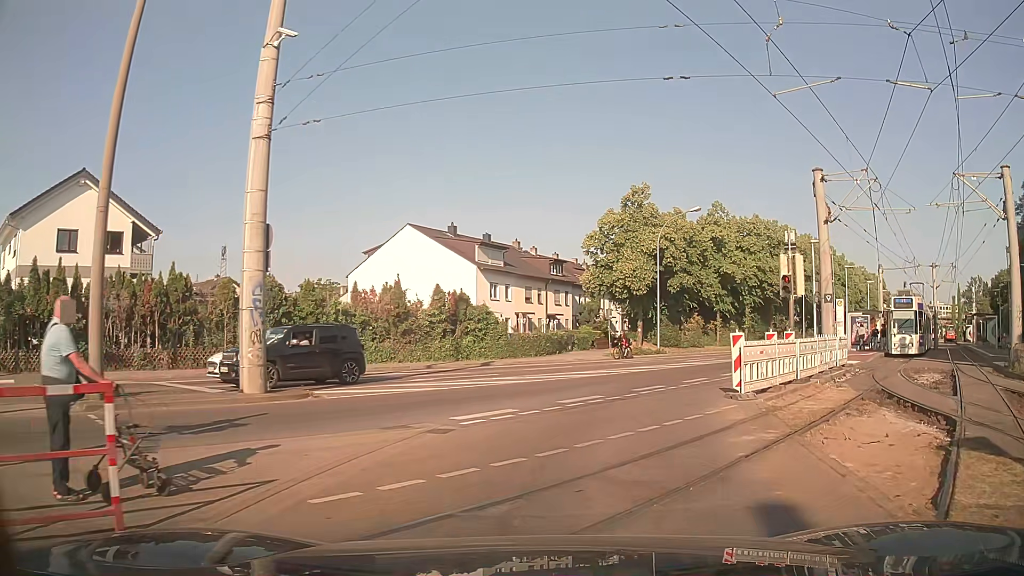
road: tertiary_link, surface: asphalt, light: Day
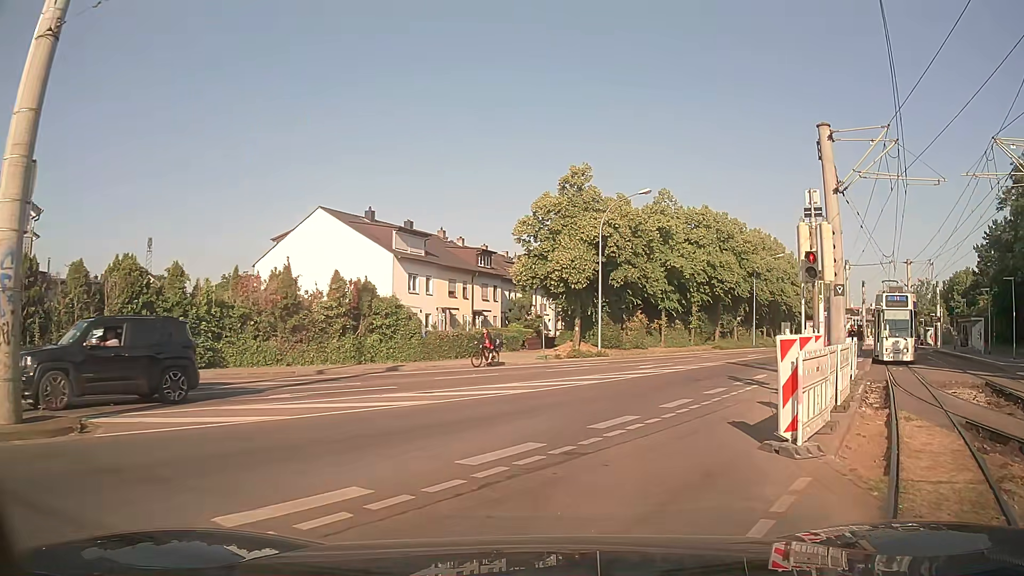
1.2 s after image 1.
(+0.2, +6.2) m; +4°
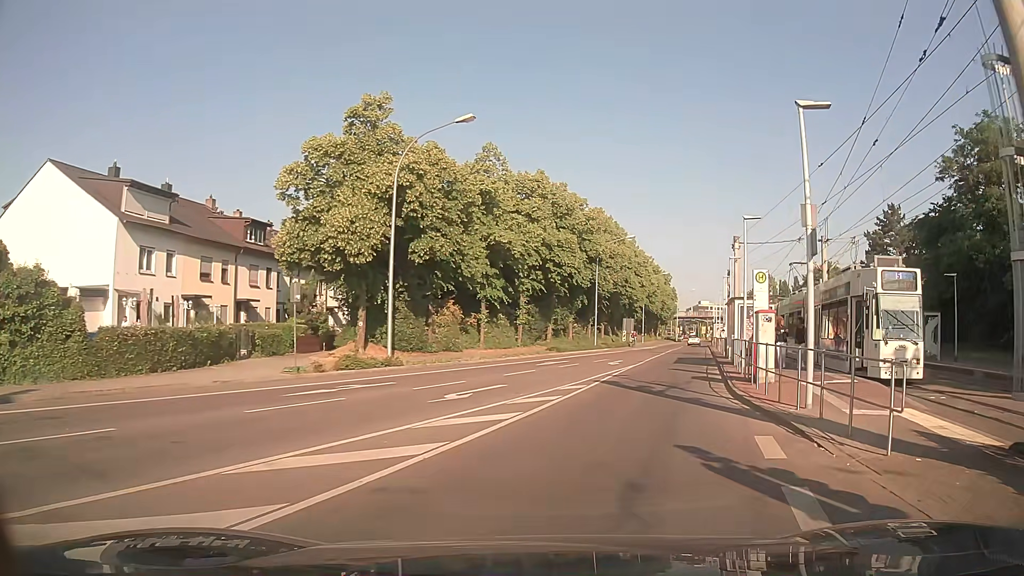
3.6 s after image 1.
(+1.9, +13.8) m; +15°
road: tertiary
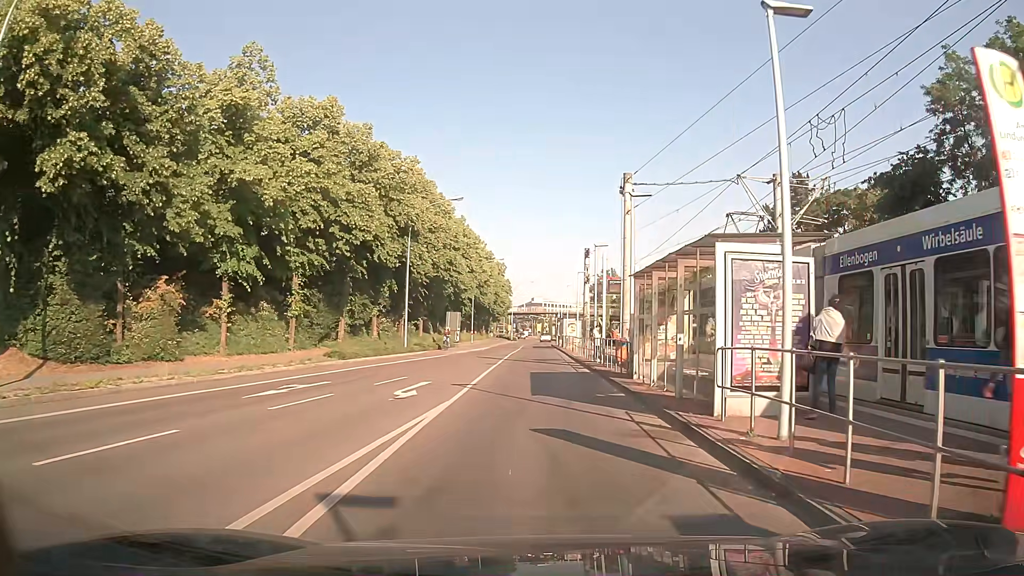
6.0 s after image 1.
(+2.4, +16.2) m; +15°
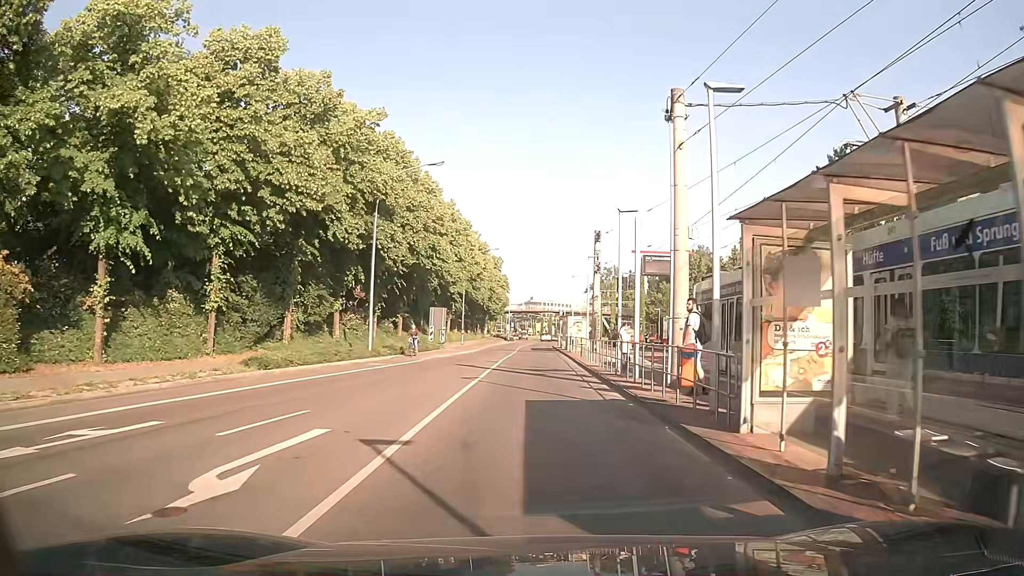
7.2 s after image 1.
(-0.1, +9.2) m; -1°
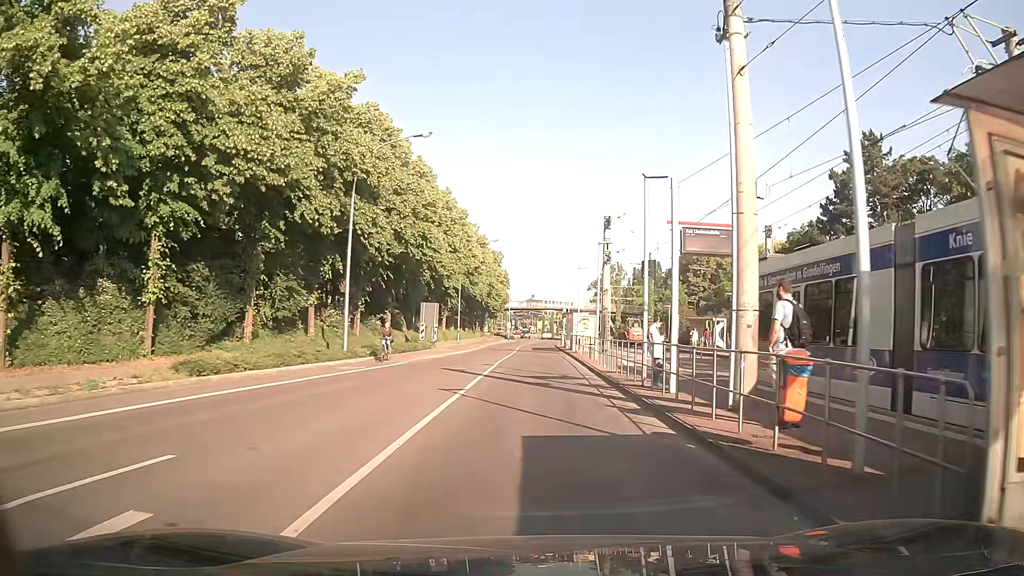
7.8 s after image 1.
(0.0, +4.8) m; 0°
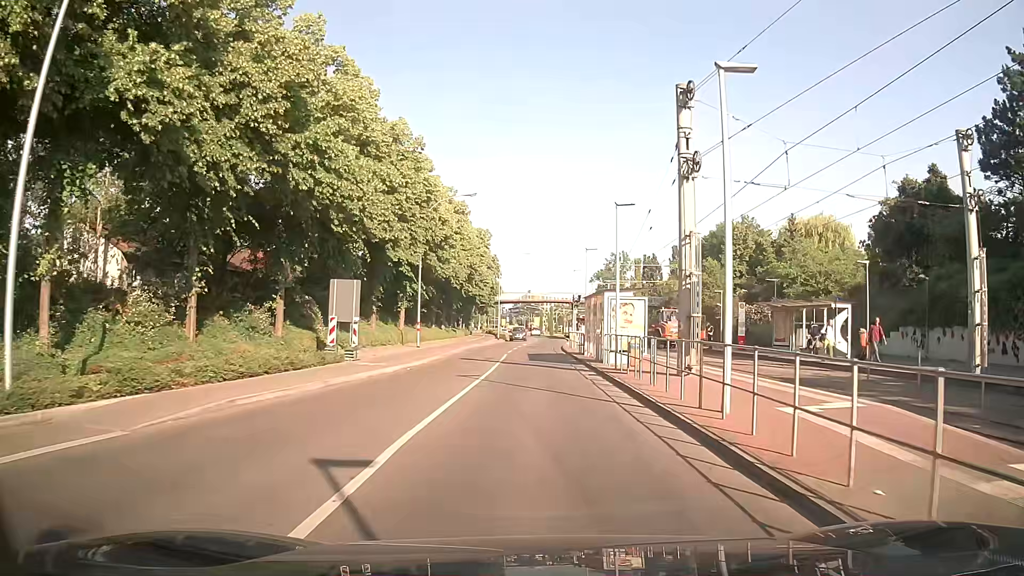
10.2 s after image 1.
(+0.1, +20.7) m; -1°
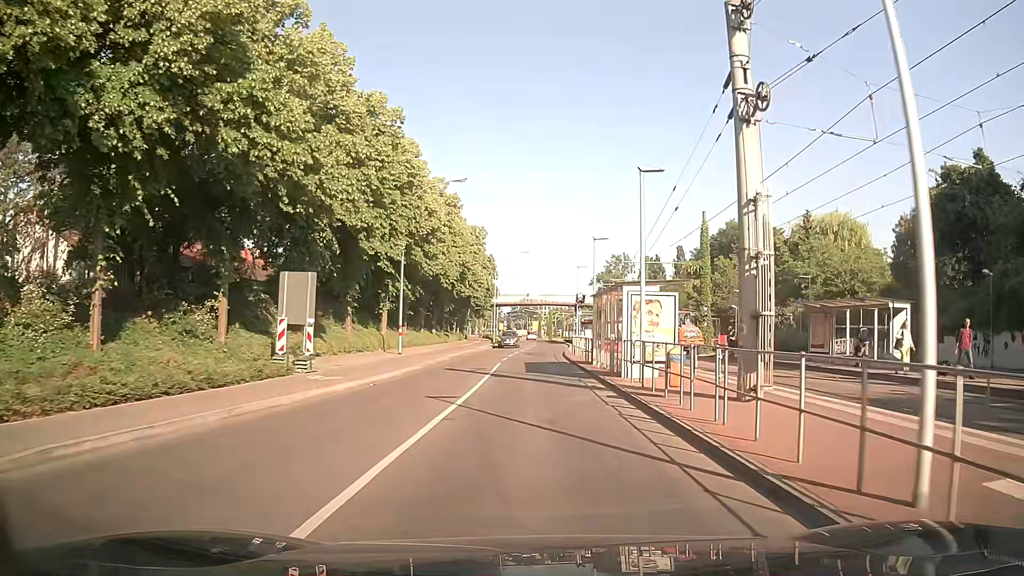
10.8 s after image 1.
(+0.1, +5.3) m; +2°
